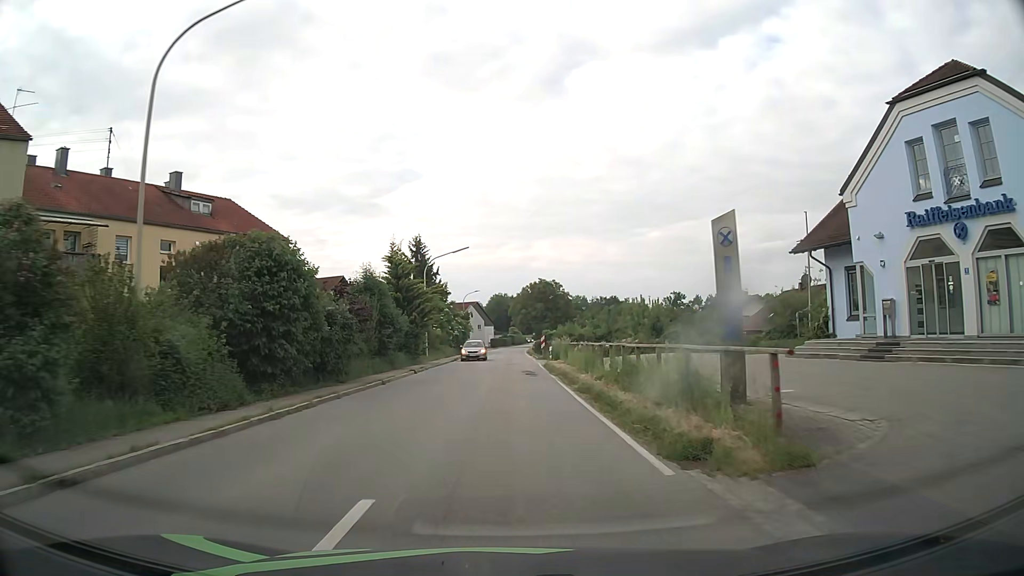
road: secondary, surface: asphalt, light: Day
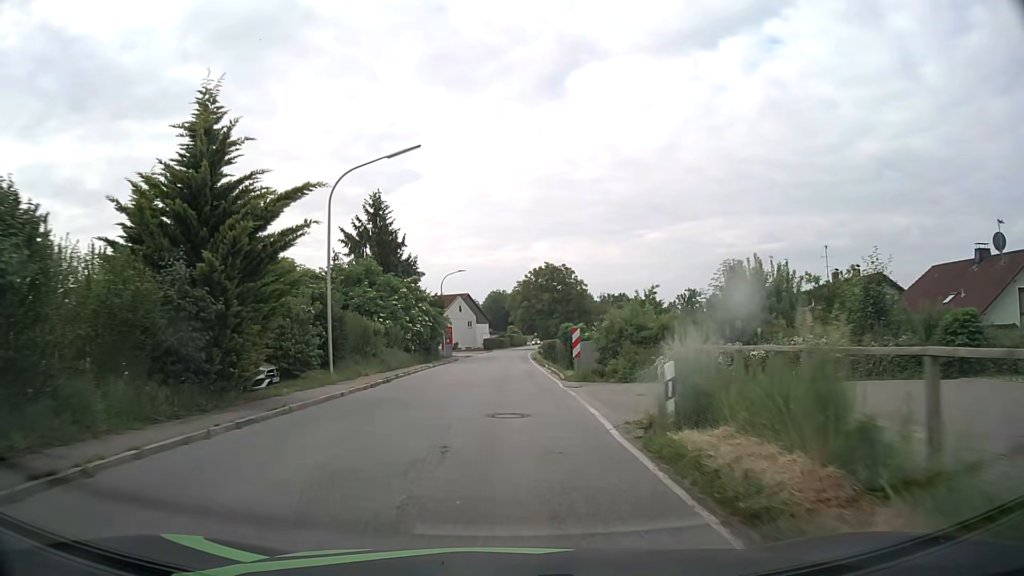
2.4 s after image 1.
(+0.3, +27.0) m; 0°
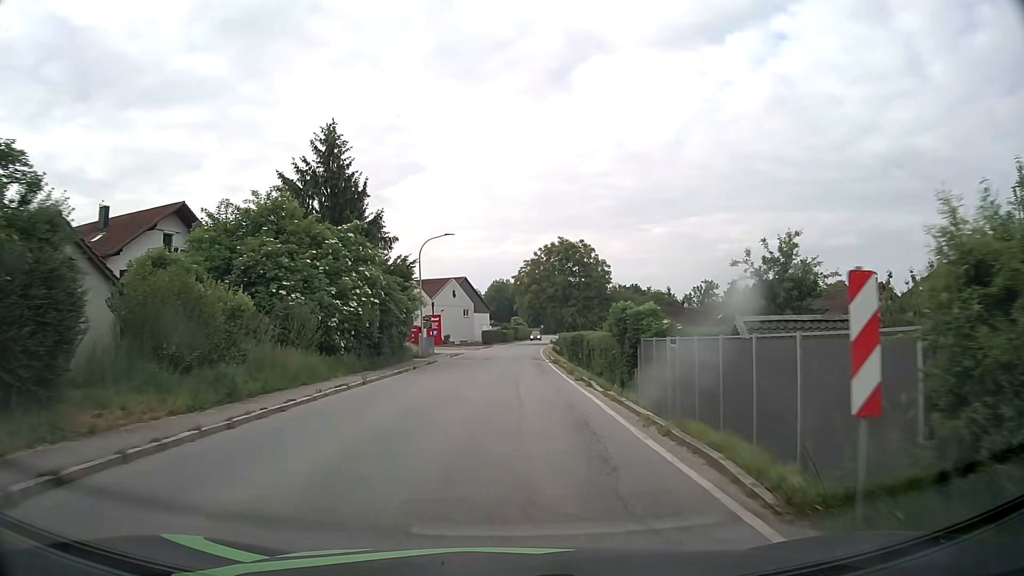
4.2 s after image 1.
(-0.2, +18.7) m; 0°
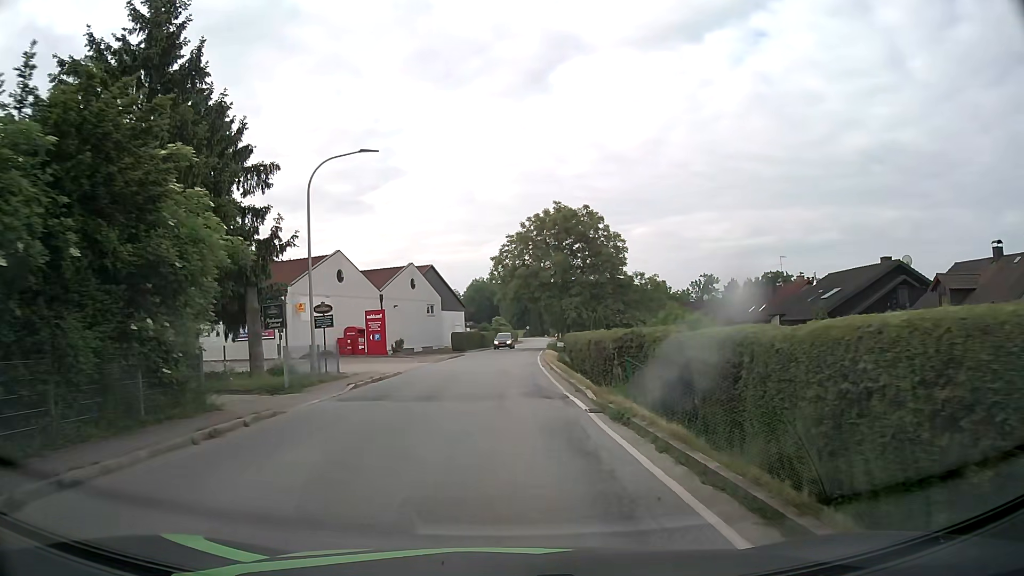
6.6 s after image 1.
(+0.1, +22.1) m; +1°
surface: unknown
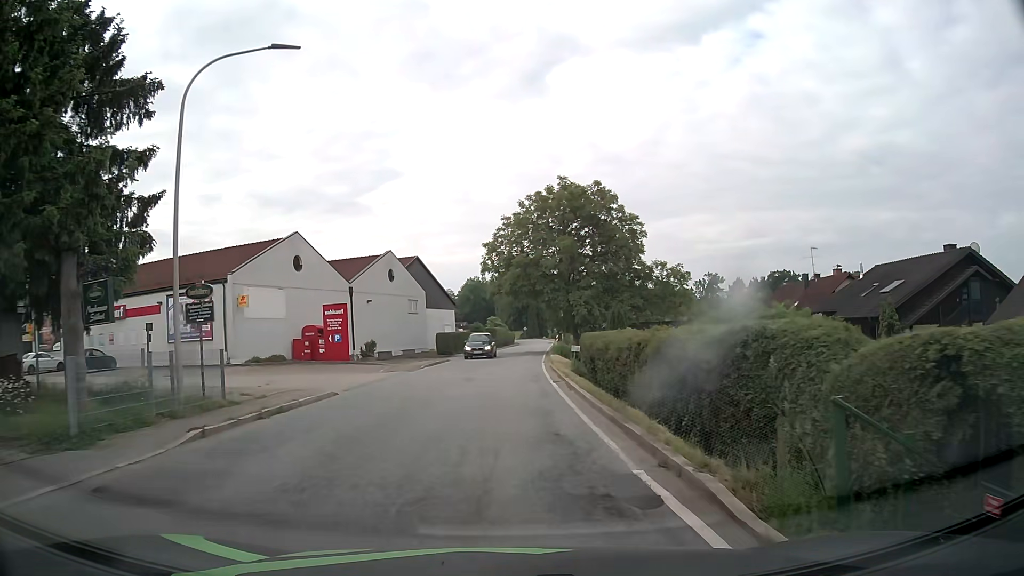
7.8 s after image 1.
(0.0, +9.5) m; 0°
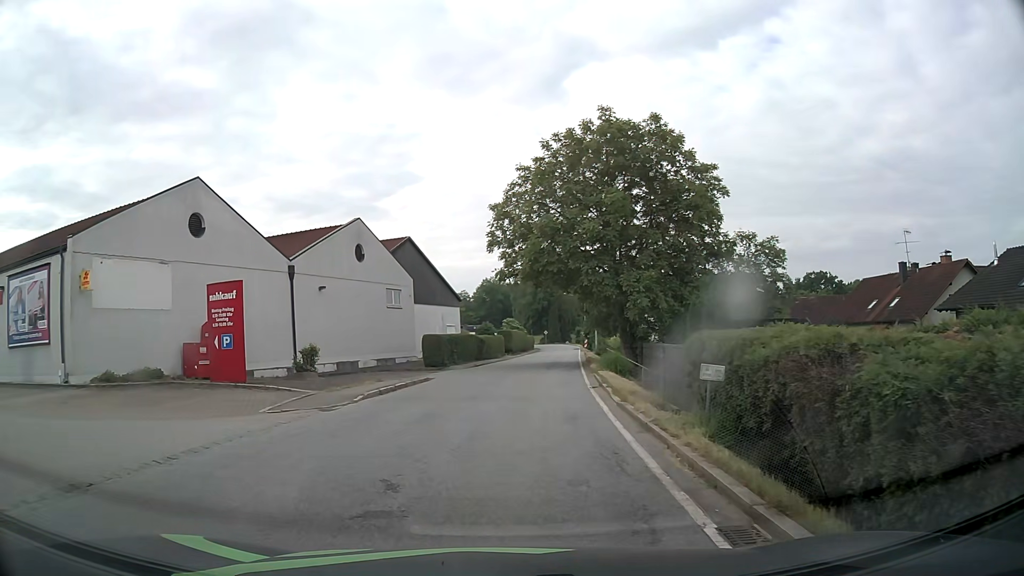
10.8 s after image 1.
(+0.1, +15.4) m; -2°
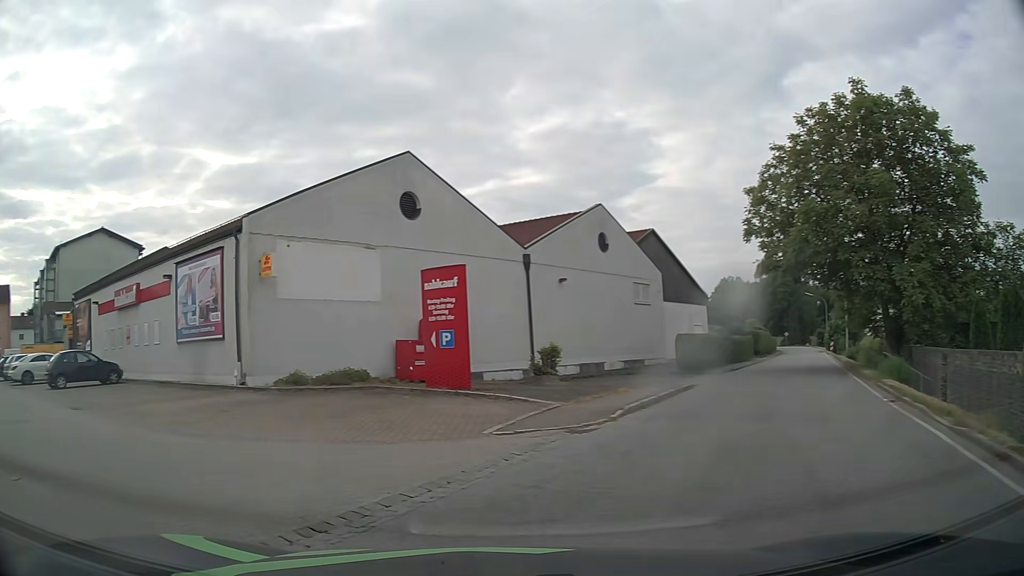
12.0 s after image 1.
(-0.6, +3.8) m; -21°
